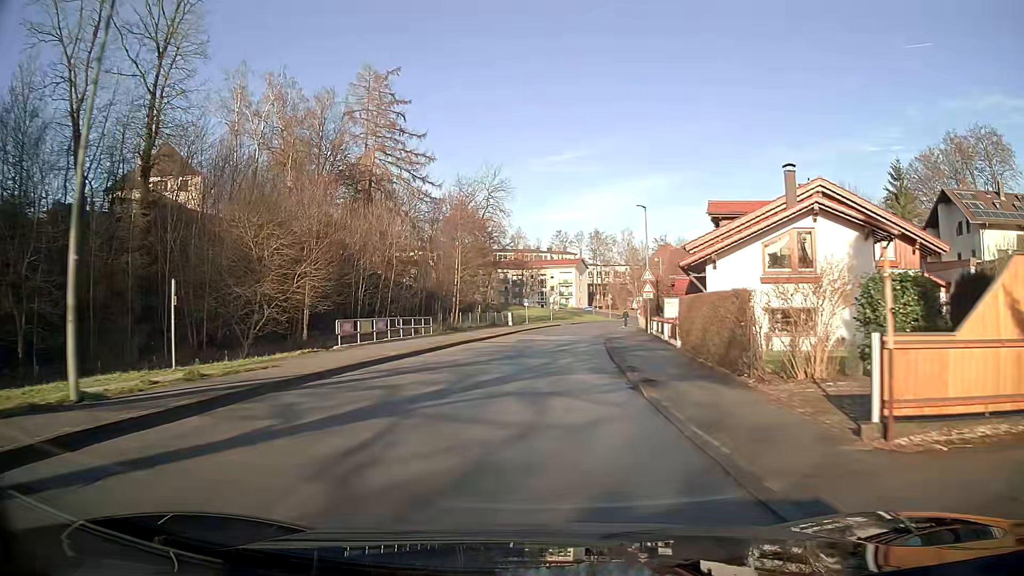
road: unclassified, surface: asphalt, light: Day
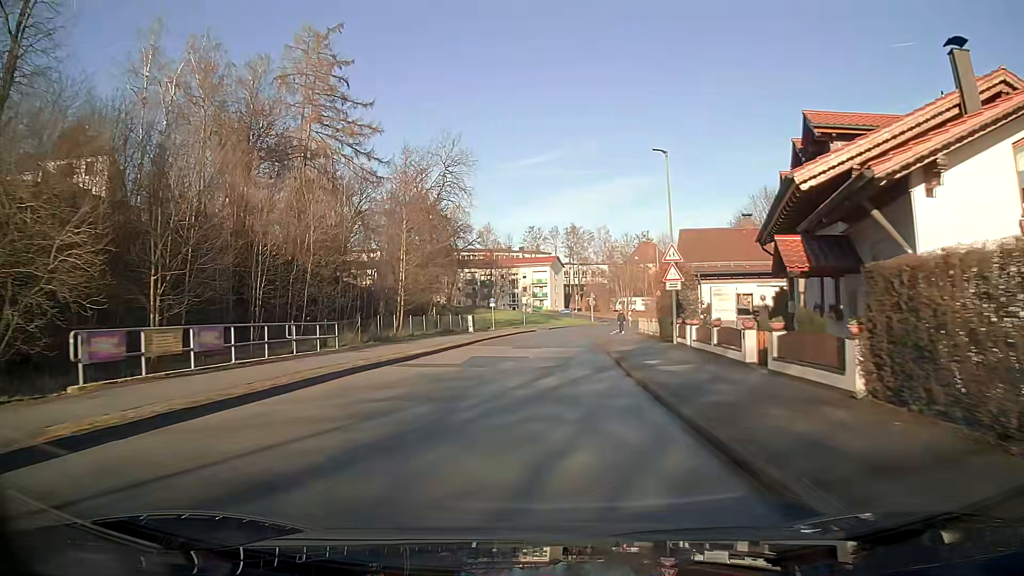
(+0.3, +15.0) m; +2°
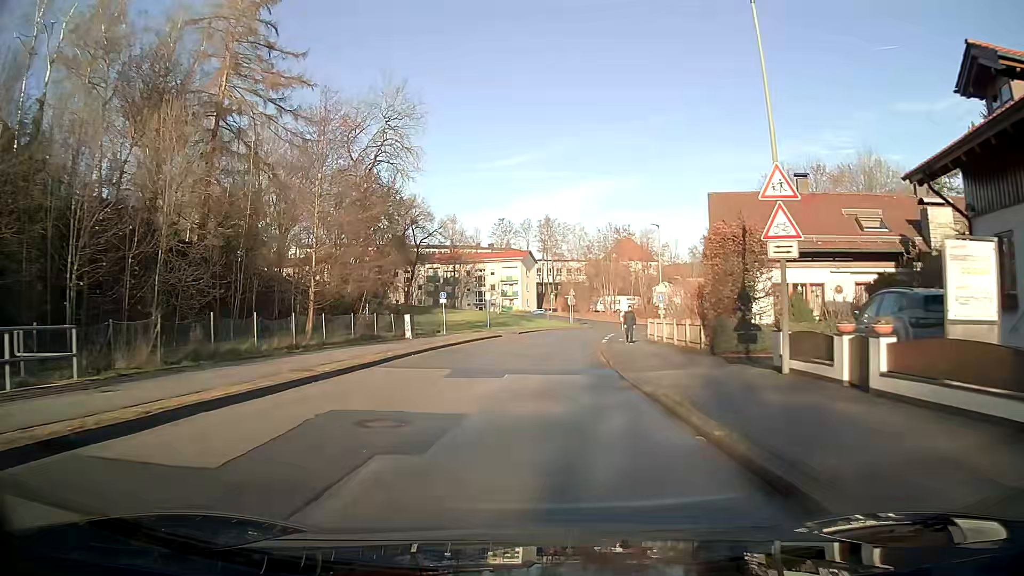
(+0.3, +15.0) m; +2°
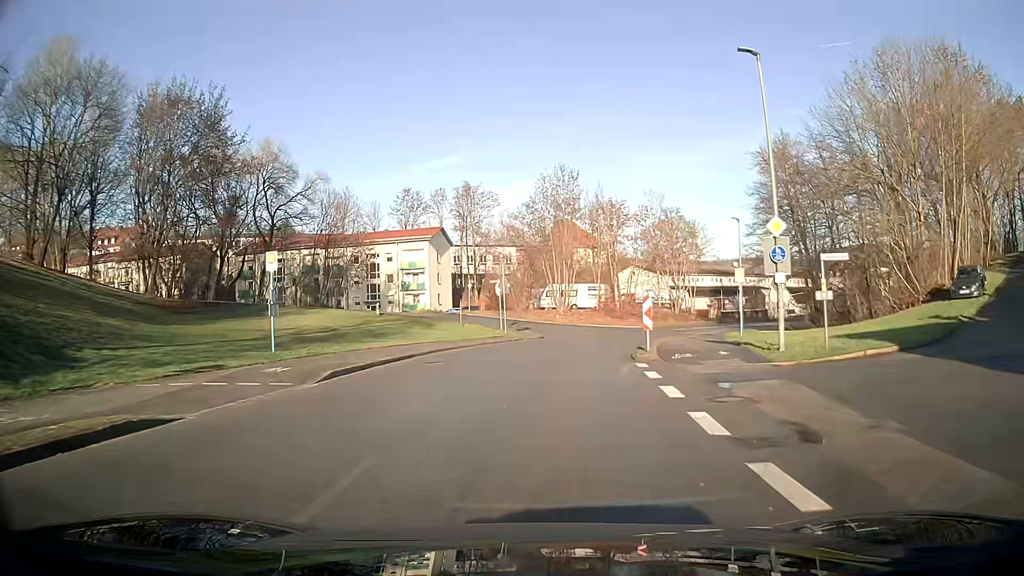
(+1.7, +35.6) m; +6°
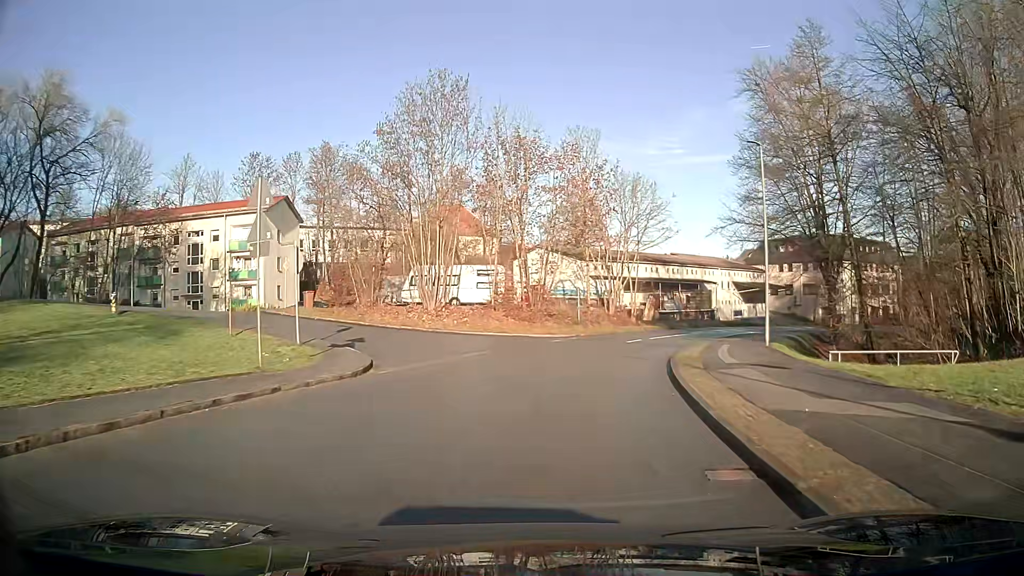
(+1.8, +23.2) m; +10°
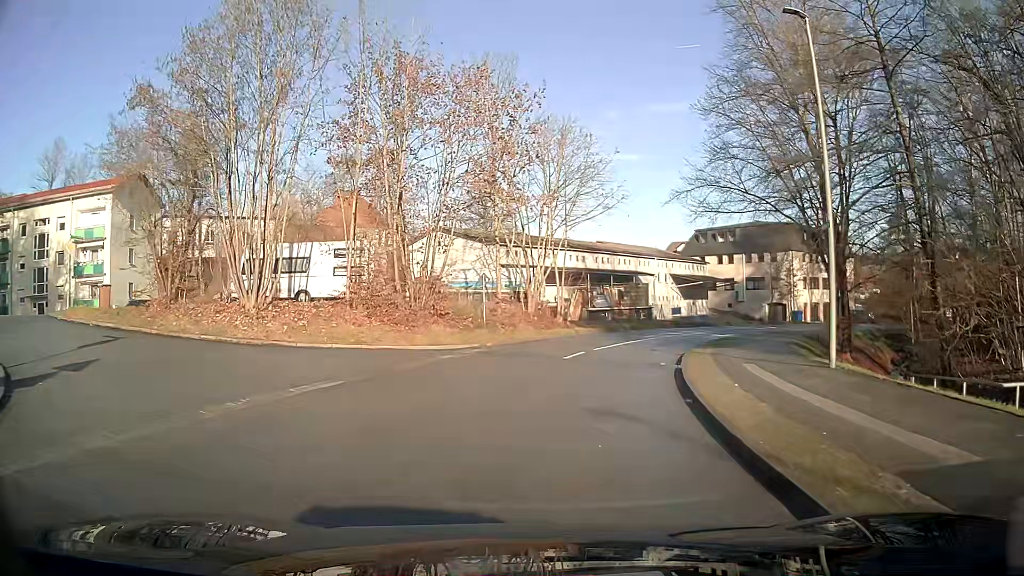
(+0.7, +12.5) m; +7°
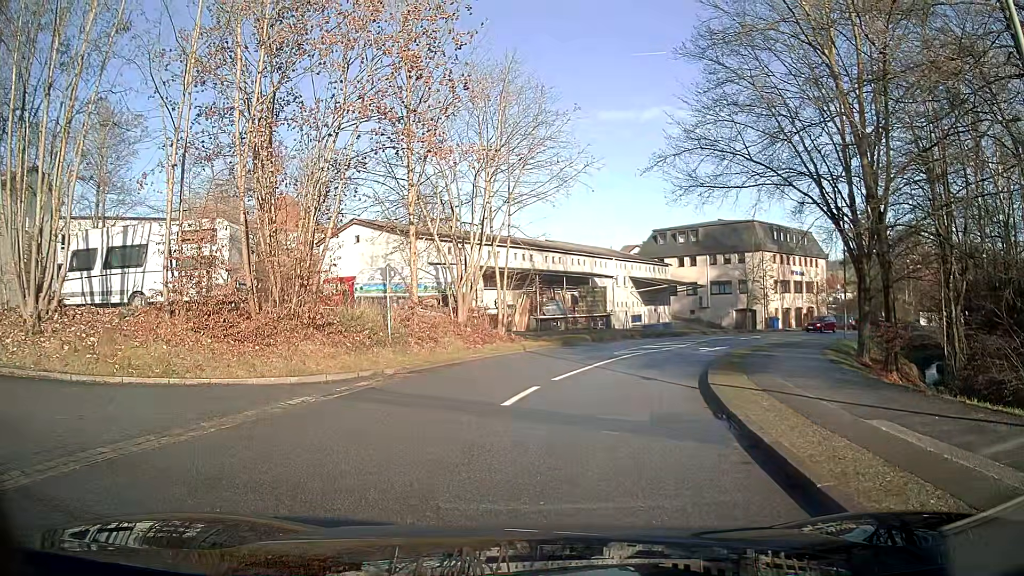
(+0.3, +8.0) m; +5°
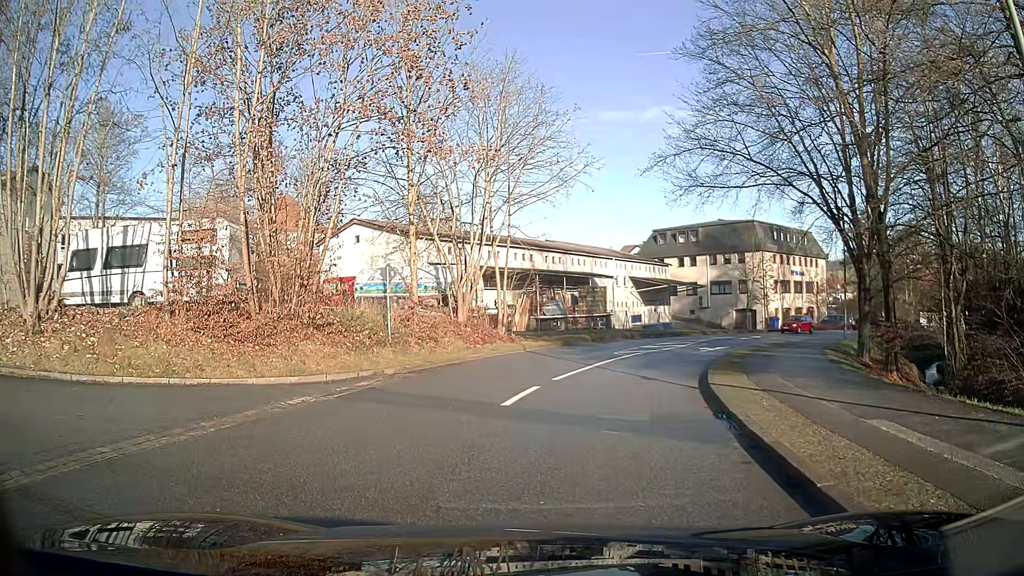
(0.0, 0.0) m; 0°
(-6, +7) (-16, +7) (-25, +12) (-29, +21) (-28, +31) (-25, +40) (-21, +49) (-17, +58) (-13, +67) (-8, +76) m
